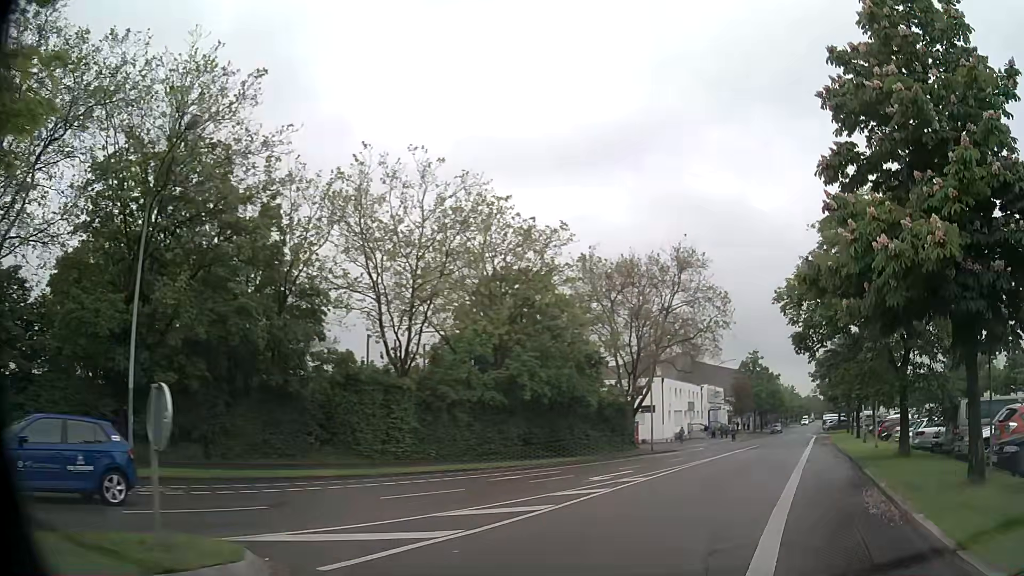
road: residential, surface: asphalt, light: Day
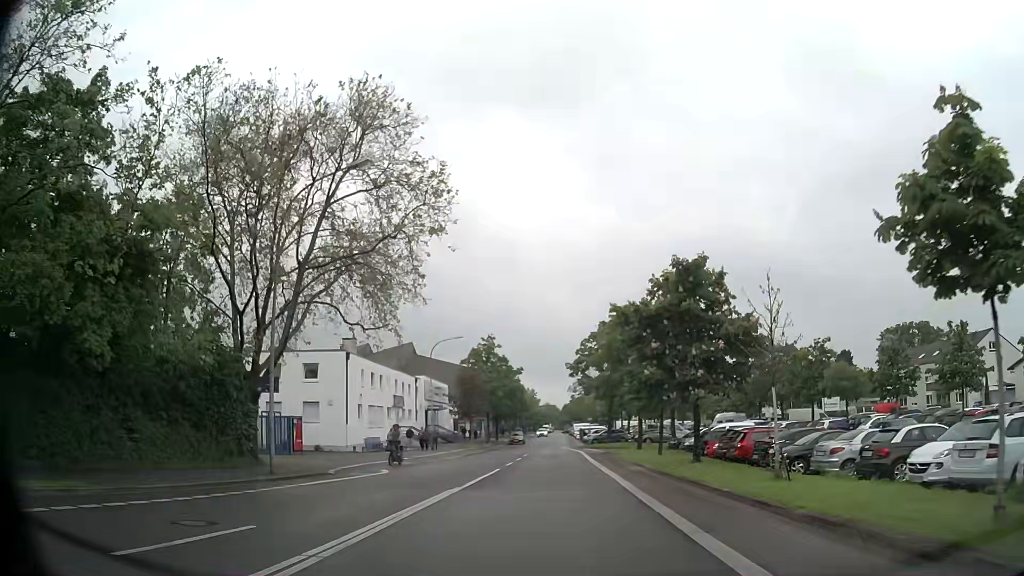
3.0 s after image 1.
(+6.5, +23.3) m; +22°
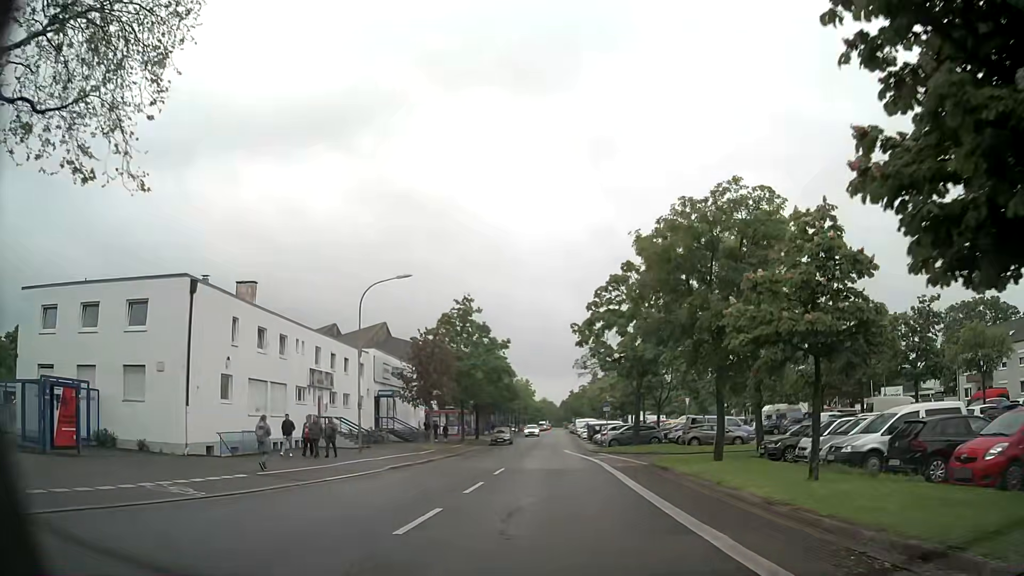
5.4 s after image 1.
(+0.2, +20.6) m; +1°
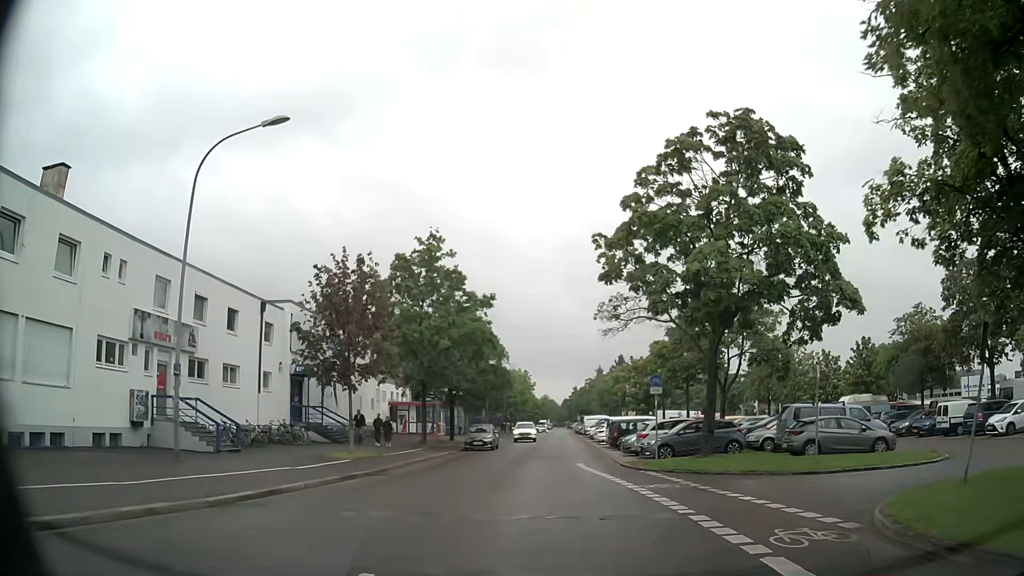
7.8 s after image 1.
(-0.3, +18.2) m; -1°
